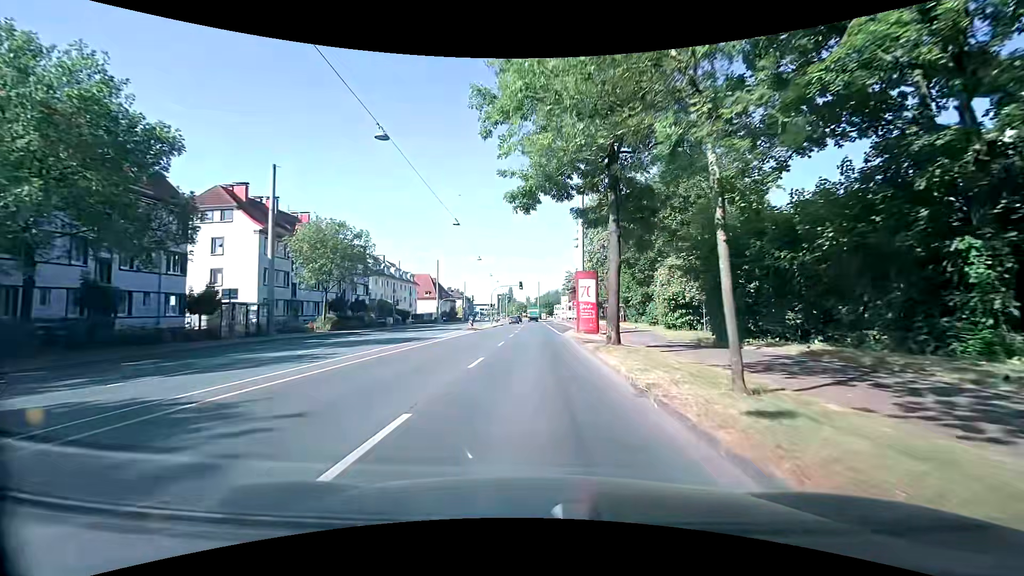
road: primary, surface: asphalt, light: Day
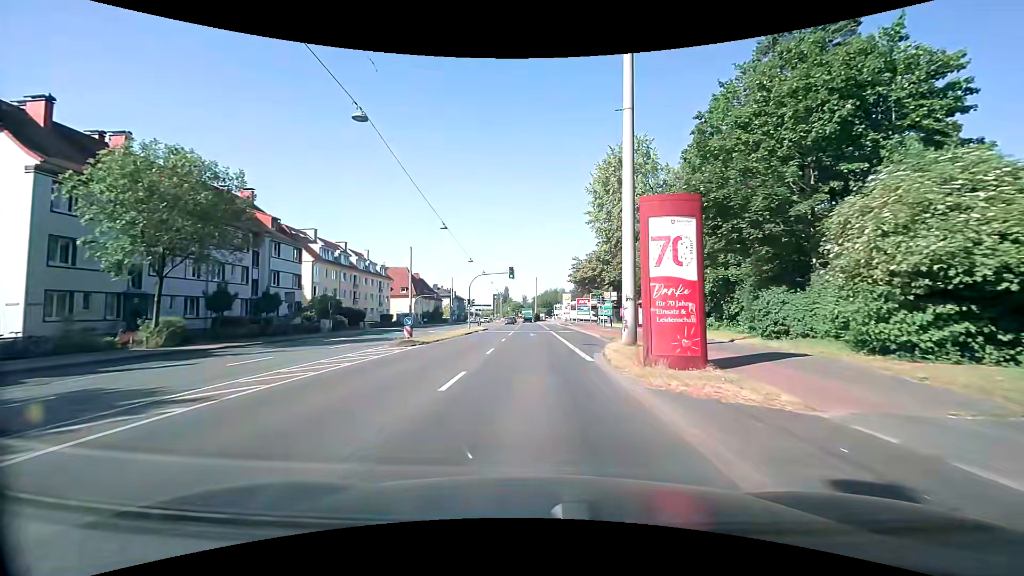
(+0.1, +22.0) m; +1°
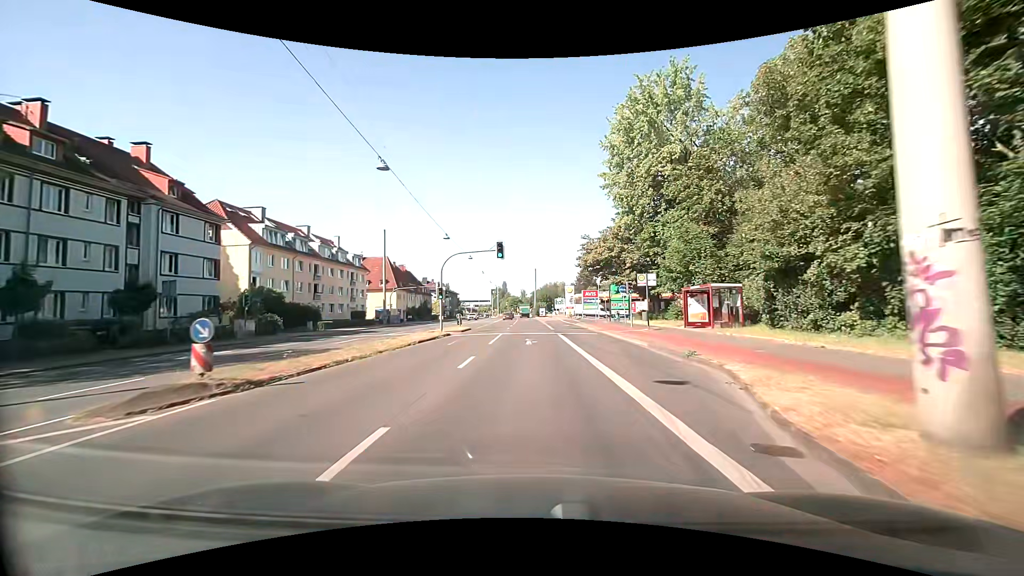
(+0.1, +15.0) m; +1°
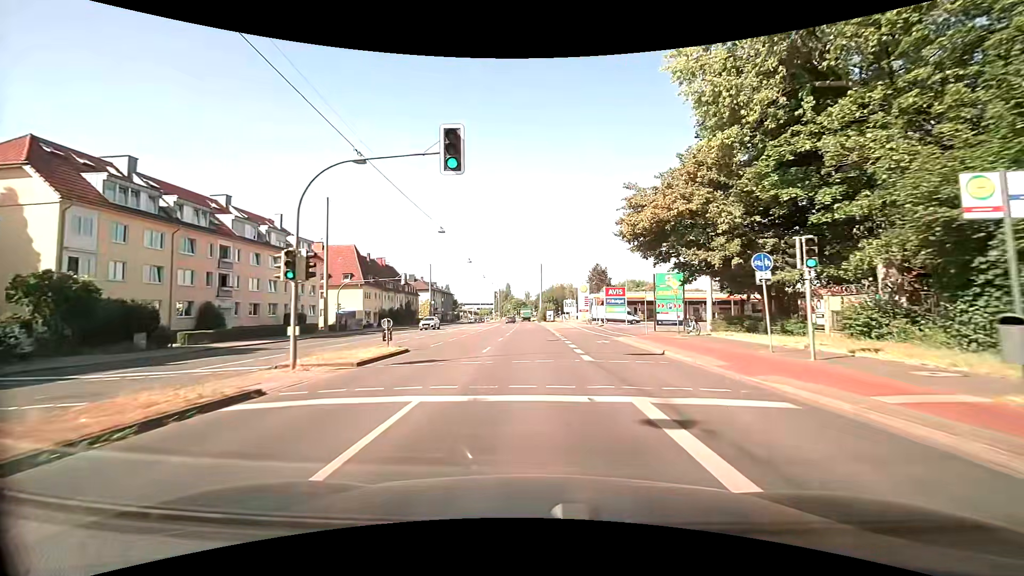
(-0.2, +22.7) m; -1°
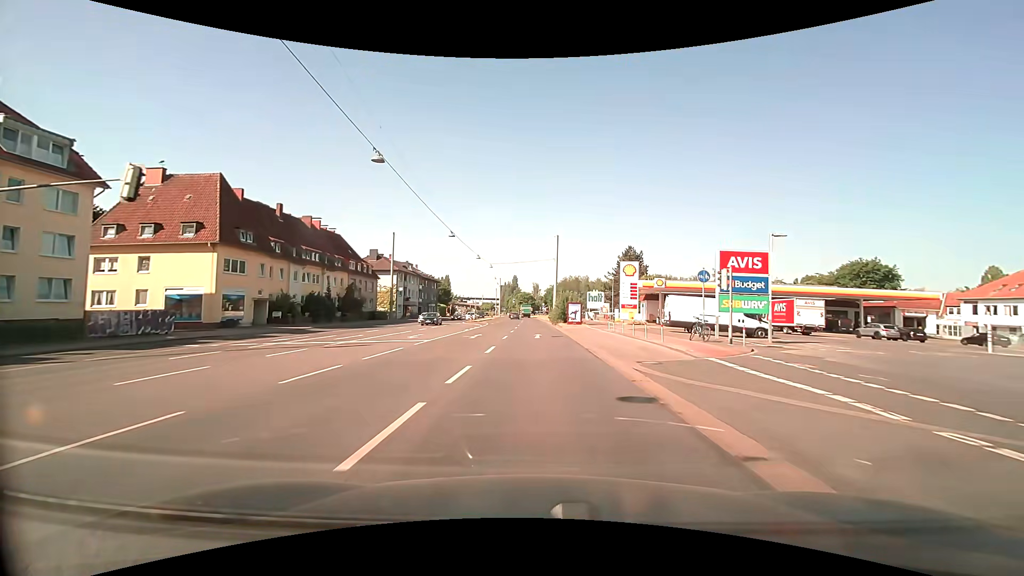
(-0.4, +38.9) m; -1°
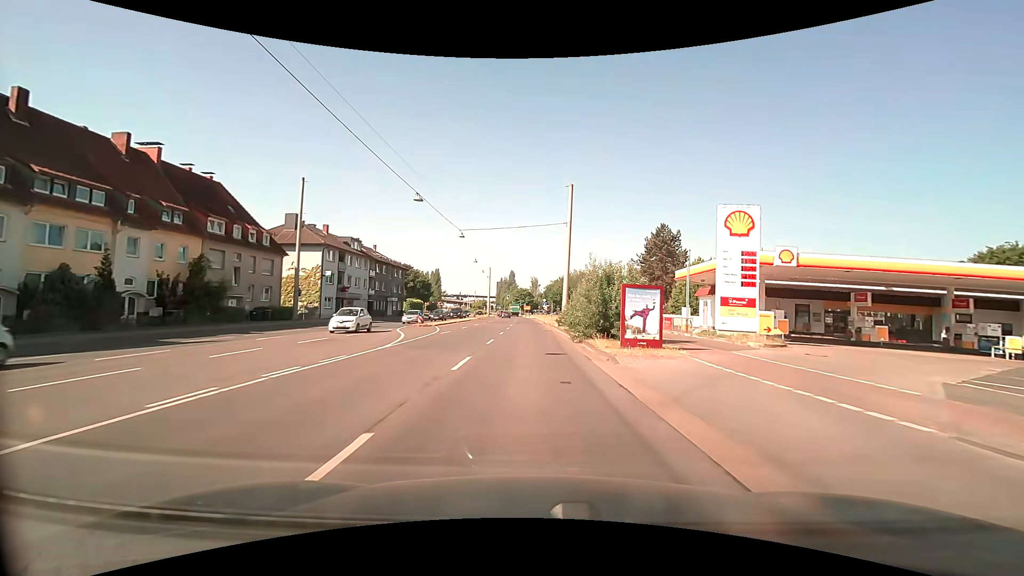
(0.0, +31.5) m; 0°
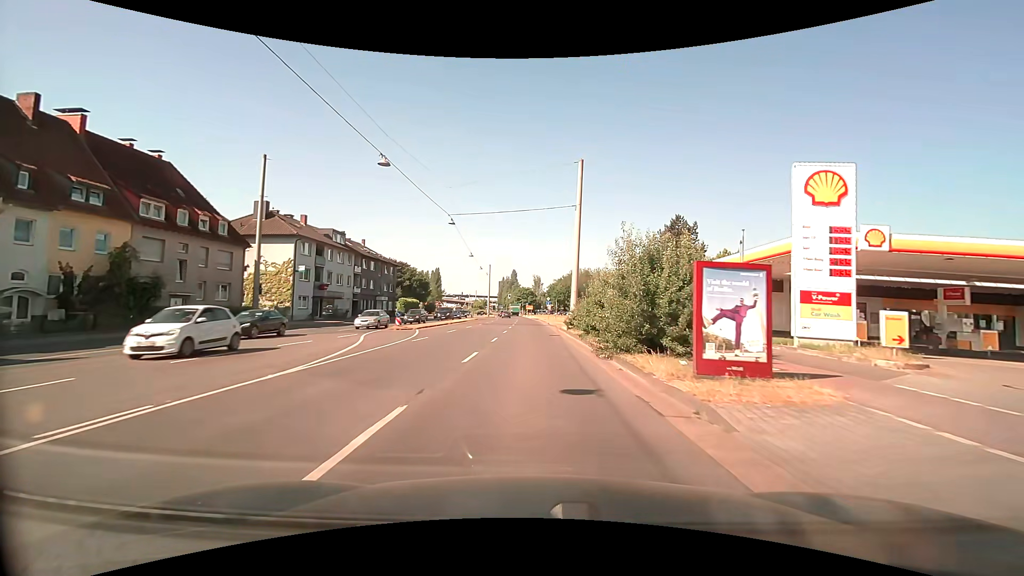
(0.0, +7.5) m; 0°
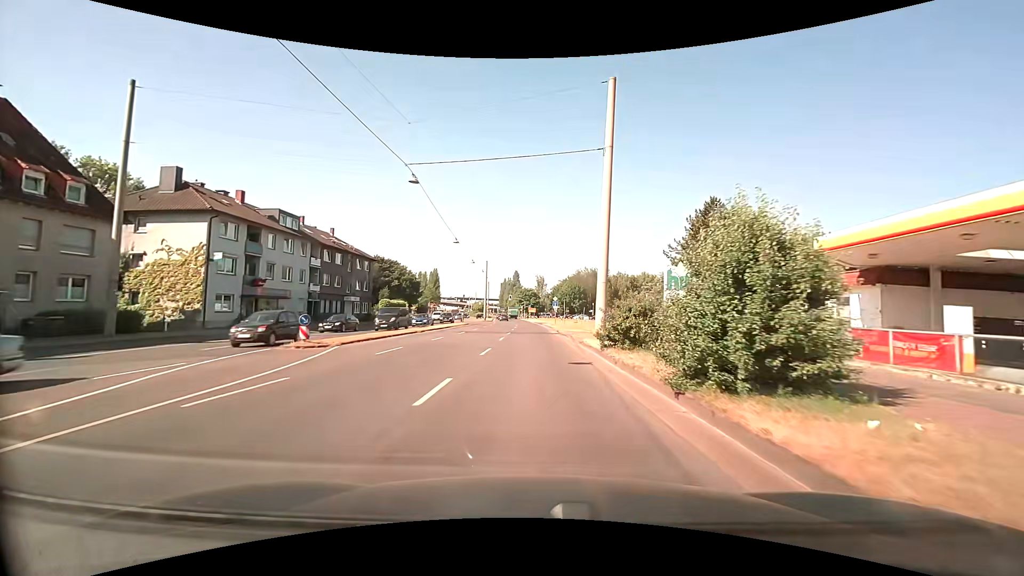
(-0.1, +14.5) m; 0°
(0, +10) (0, +20) (0, +30) (0, +40) (0, +50) (-1, +60) (-1, +70) (-2, +80) (-2, +90) (-3, +100) m
